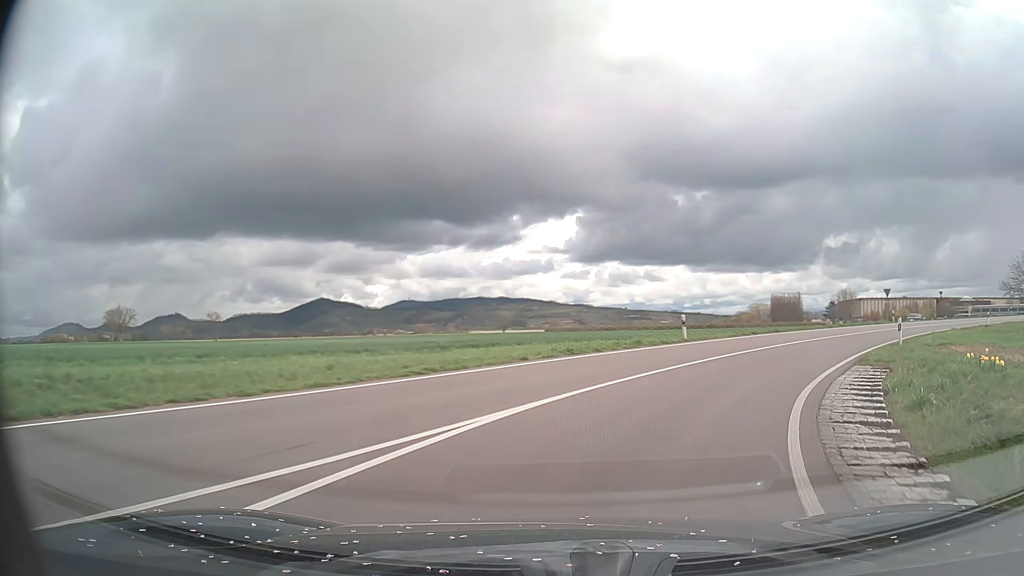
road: secondary_link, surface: asphalt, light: Day
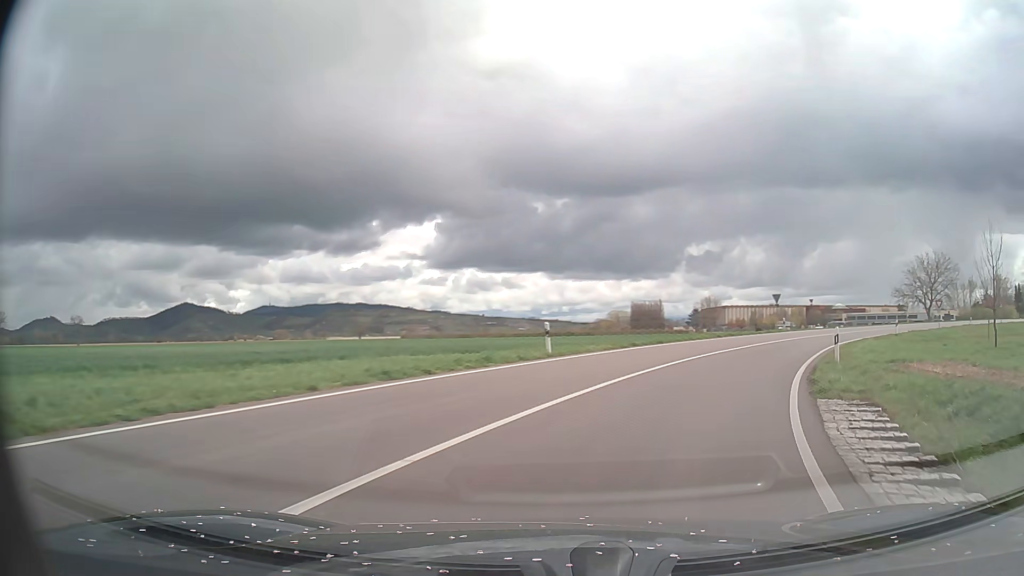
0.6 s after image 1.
(+0.6, +6.1) m; +12°
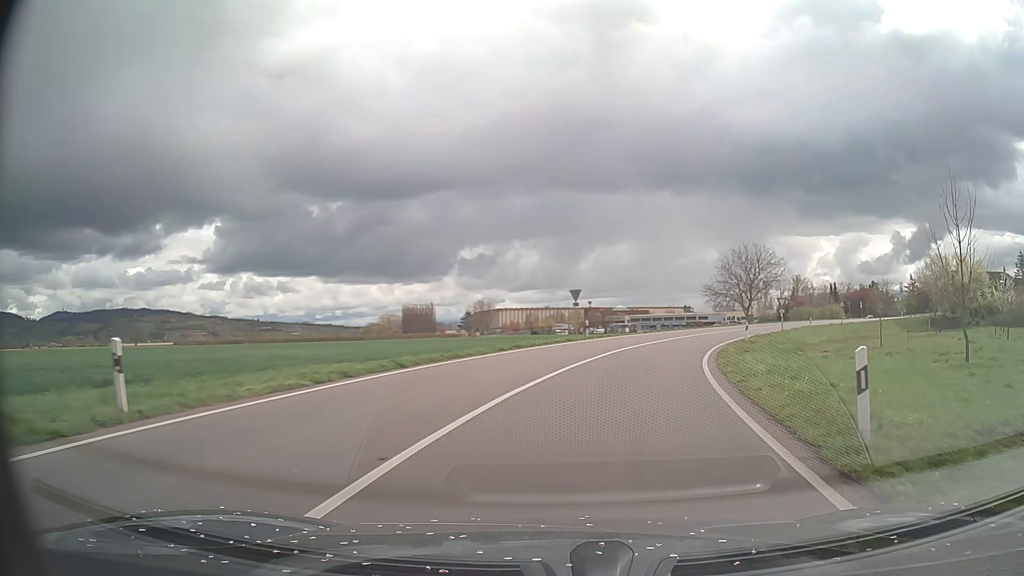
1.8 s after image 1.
(+2.4, +12.9) m; +20°
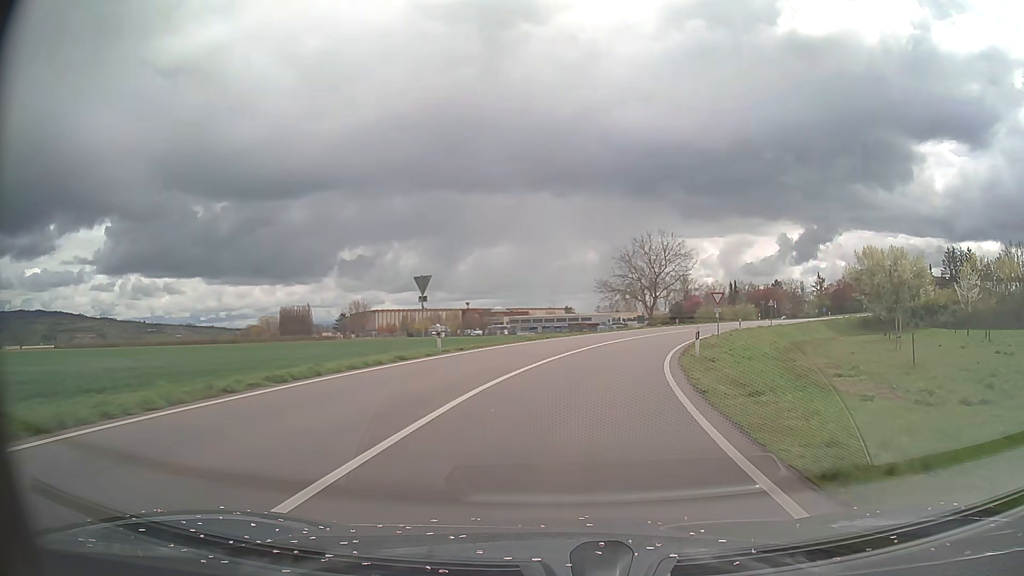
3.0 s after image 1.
(+1.5, +14.2) m; +10°
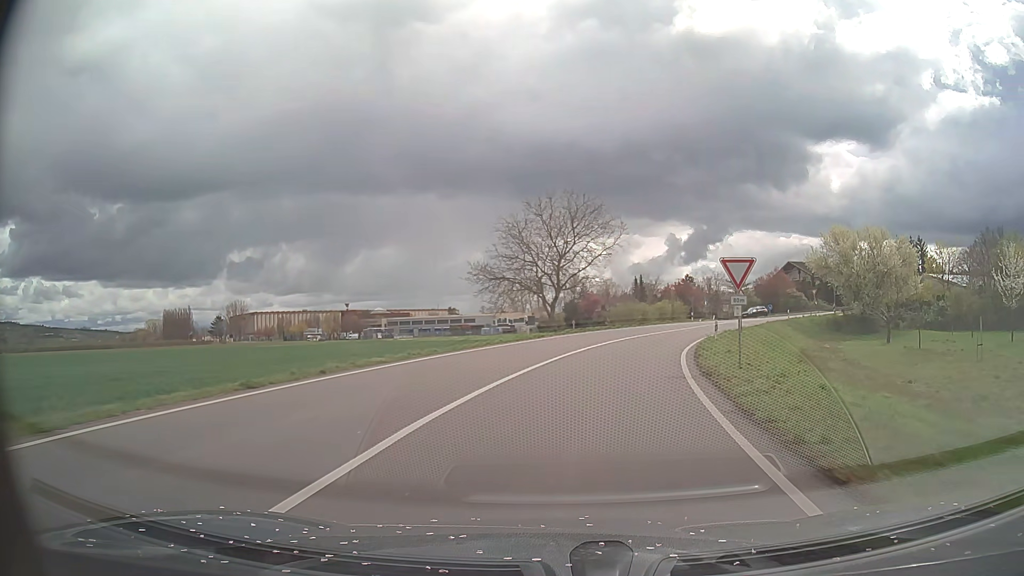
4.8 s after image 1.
(+2.0, +22.5) m; +10°
